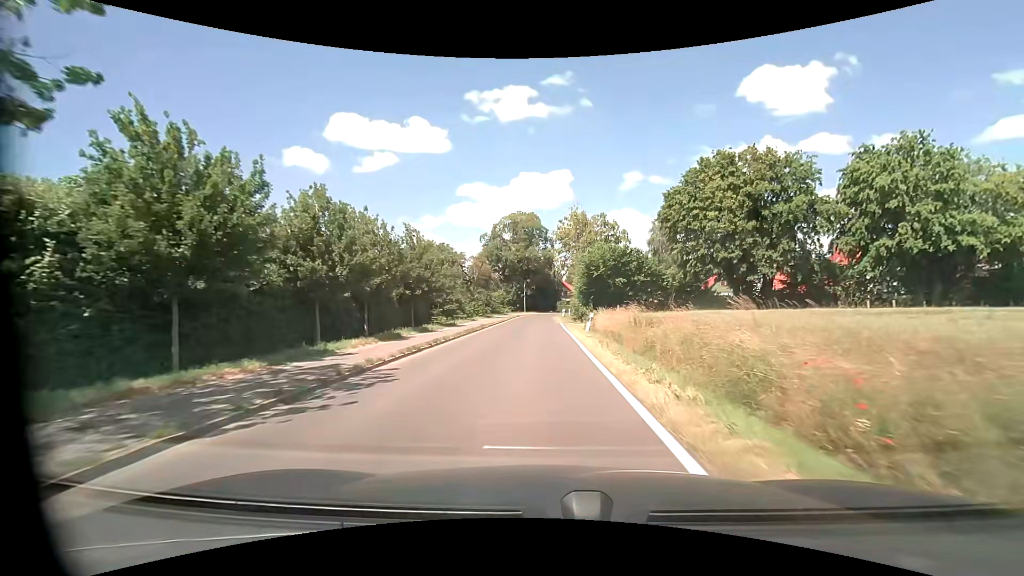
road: tertiary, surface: asphalt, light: Day
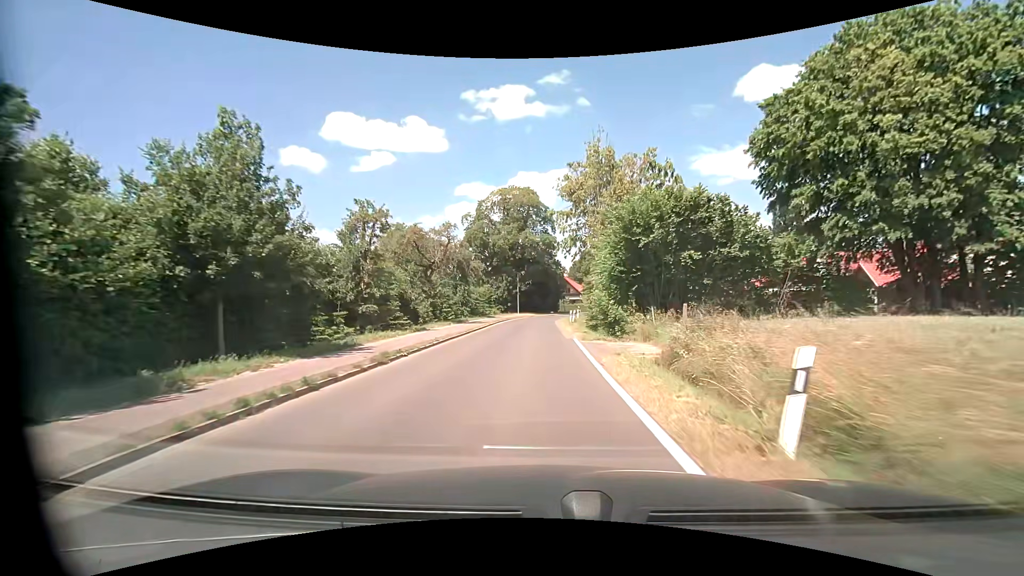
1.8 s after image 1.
(0.0, +20.8) m; 0°
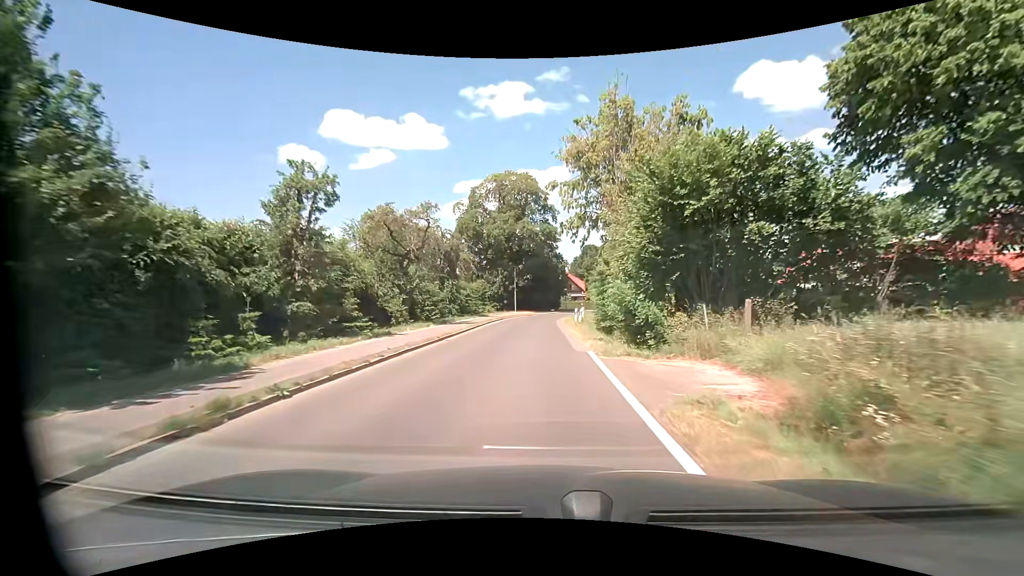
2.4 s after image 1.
(0.0, +6.9) m; 0°
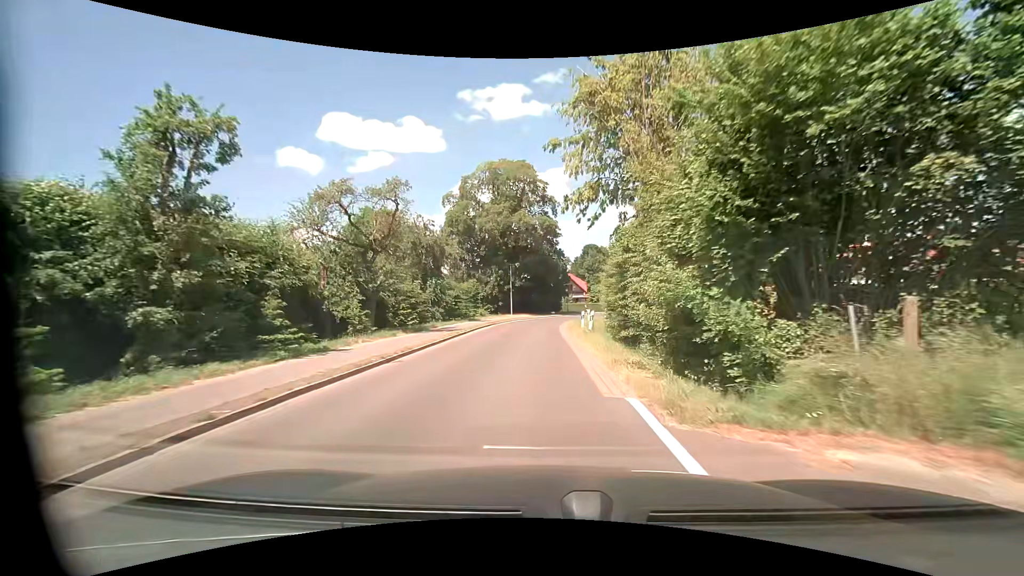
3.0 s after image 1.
(0.0, +6.8) m; 0°
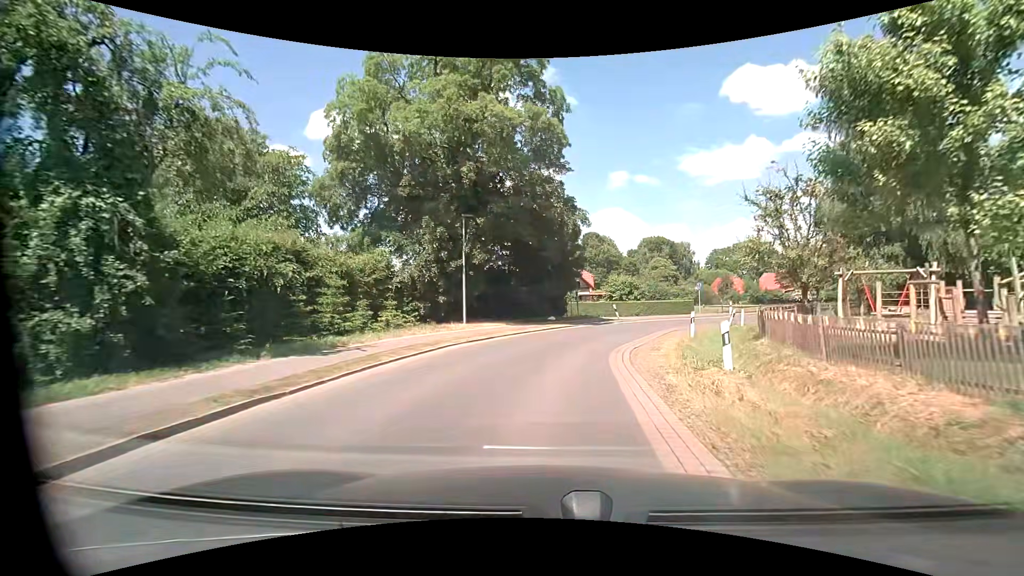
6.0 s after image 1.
(-0.1, +30.8) m; +1°
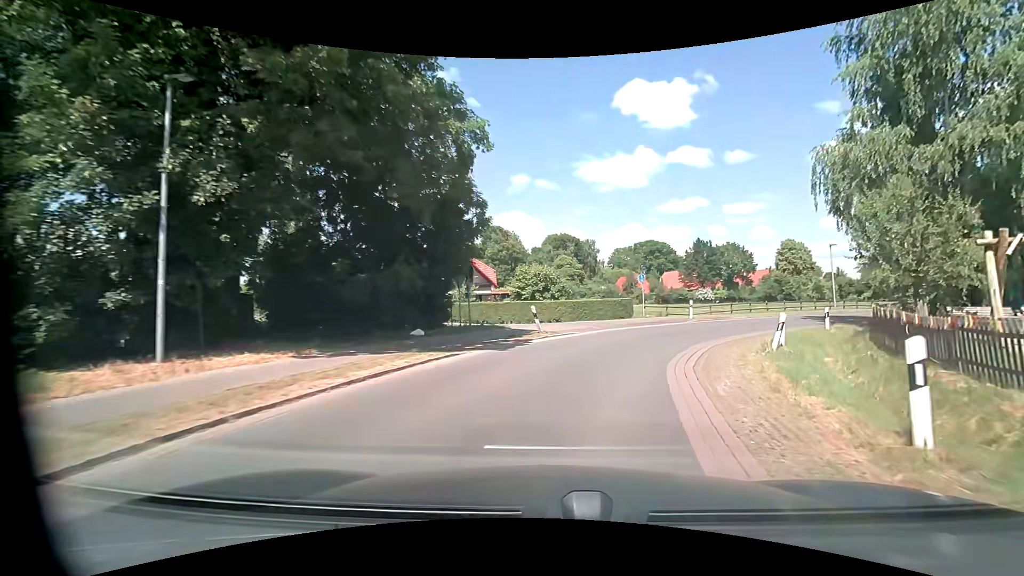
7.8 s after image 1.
(+1.2, +15.7) m; +11°
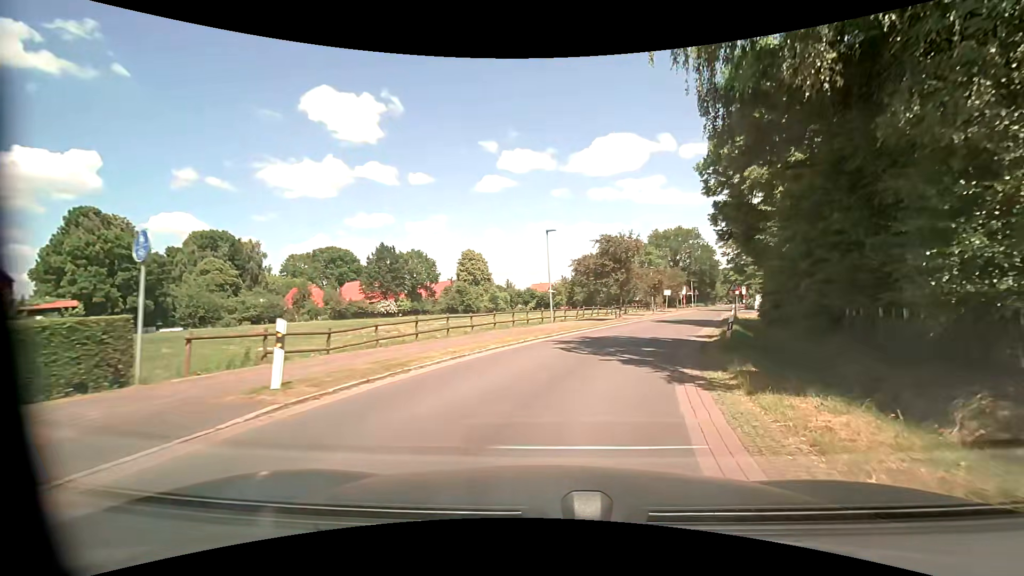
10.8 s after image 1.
(+6.5, +21.7) m; +34°
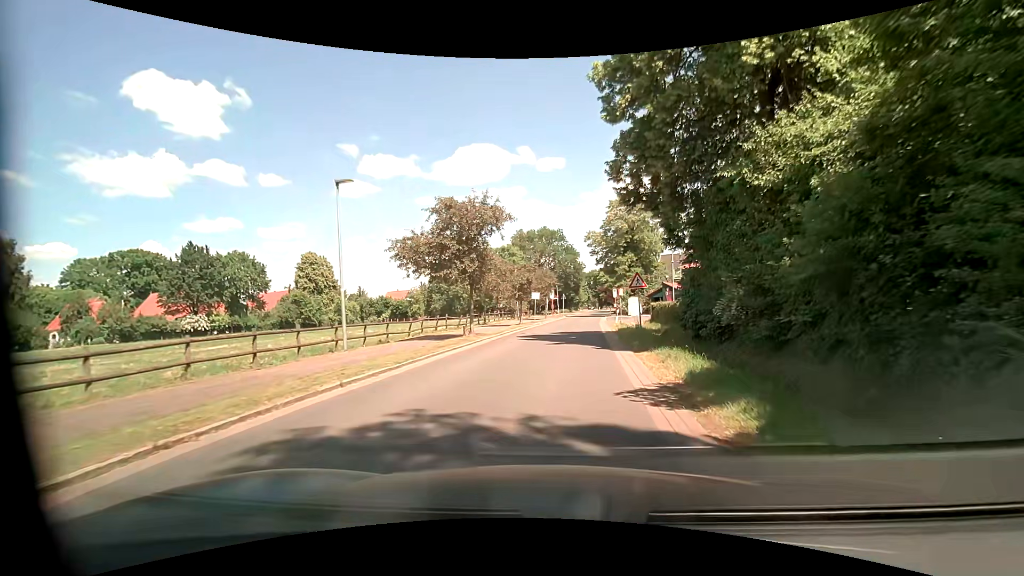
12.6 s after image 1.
(+2.3, +14.0) m; +14°
(+1, +10) (+2, +20) (+3, +30) (+4, +40) (+5, +50) (+7, +60) (+8, +69) (+10, +79) (+11, +89) (+13, +99) m
